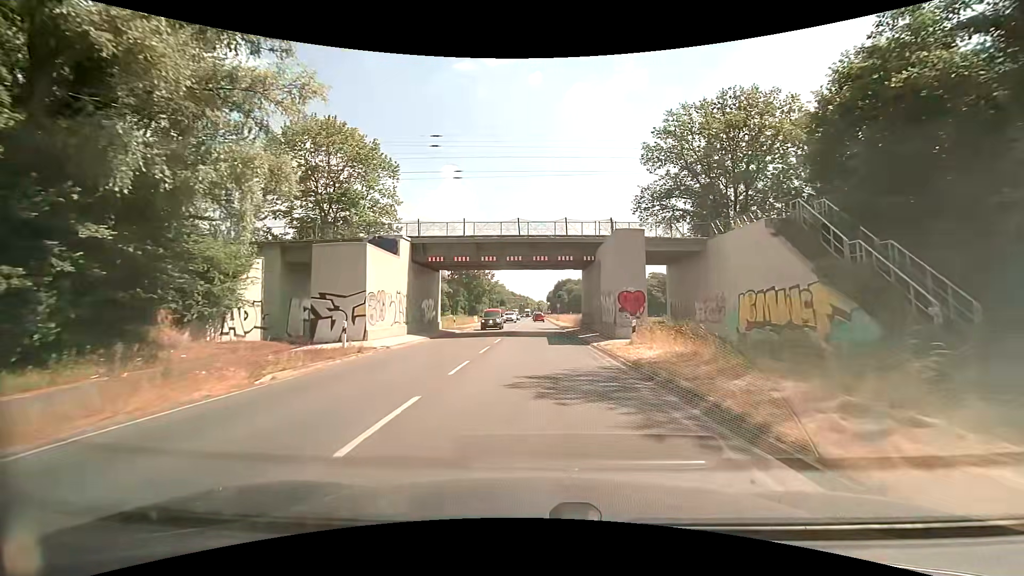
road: secondary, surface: asphalt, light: Day
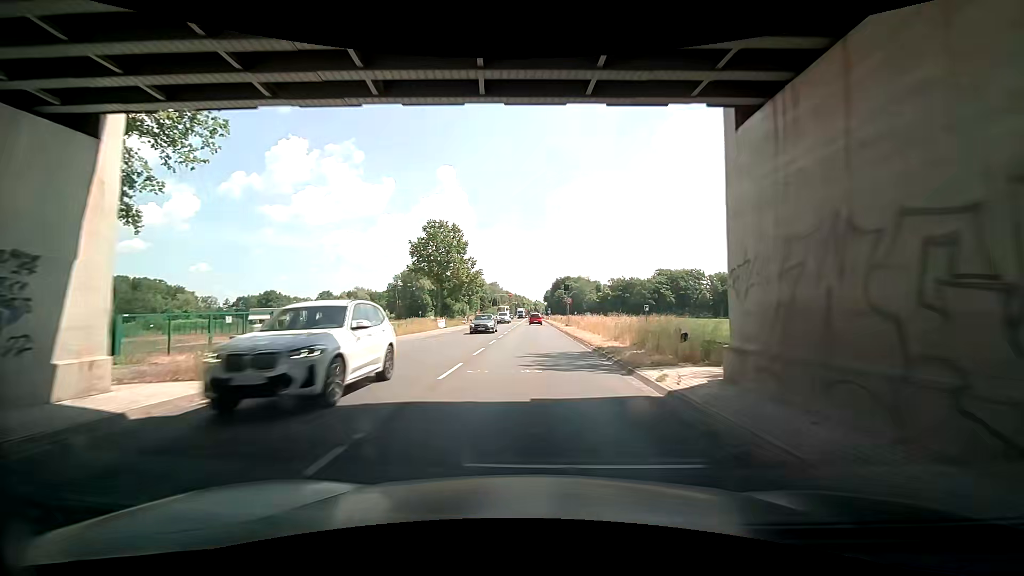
(+0.1, +30.4) m; 0°
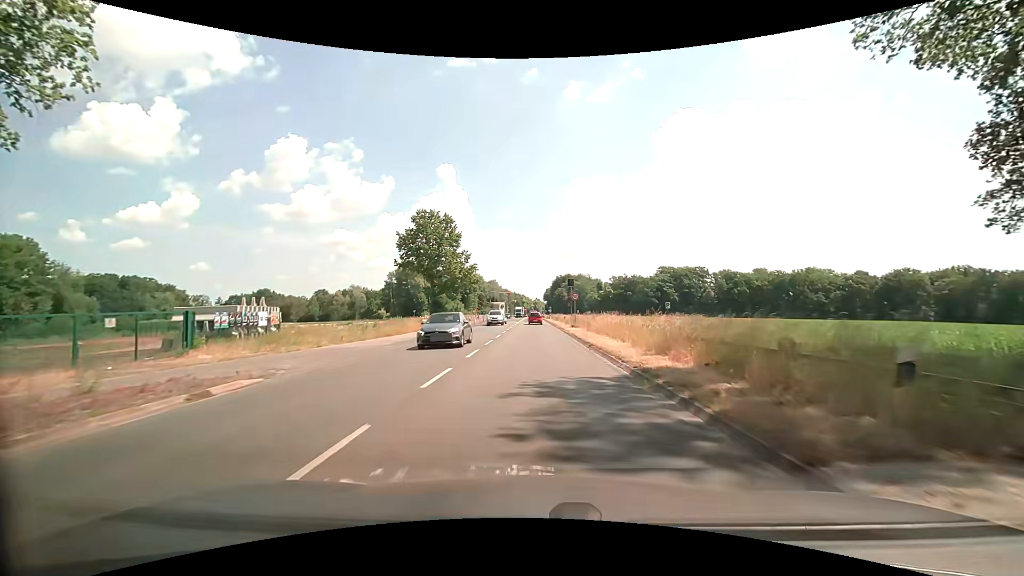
(0.0, +7.5) m; +1°
(0, +10) (0, +20) (0, +30) (0, +40) (-1, +50) (-1, +60) (-1, +70) (-1, +80) (-1, +90) (-1, +100) m
